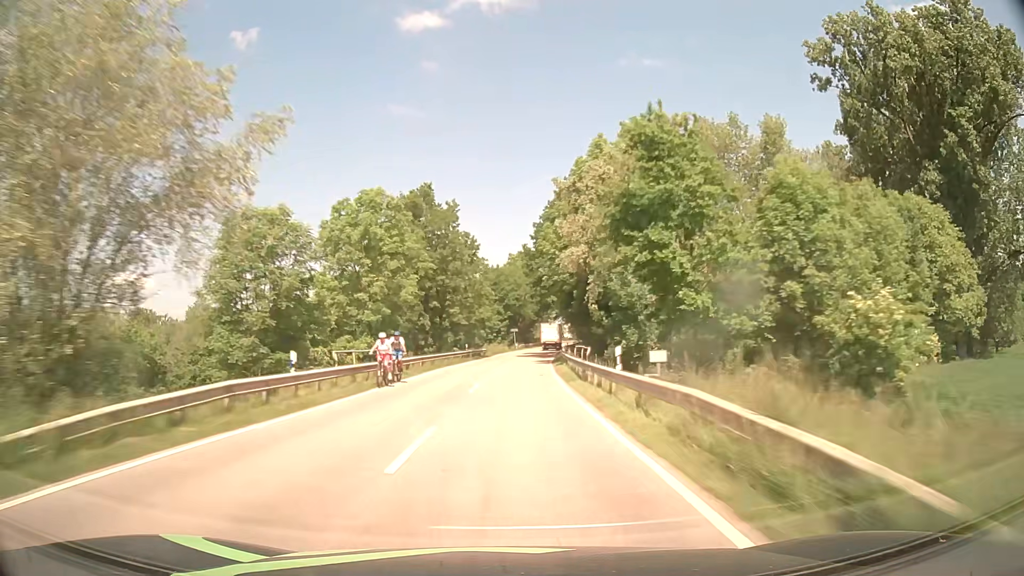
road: tertiary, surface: asphalt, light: Day
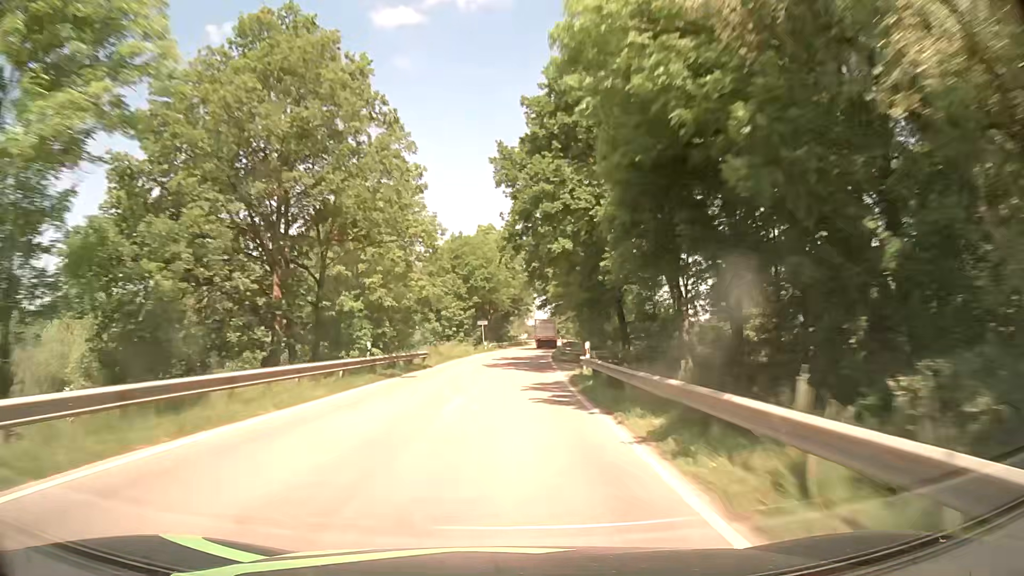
(+0.7, +31.6) m; +3°
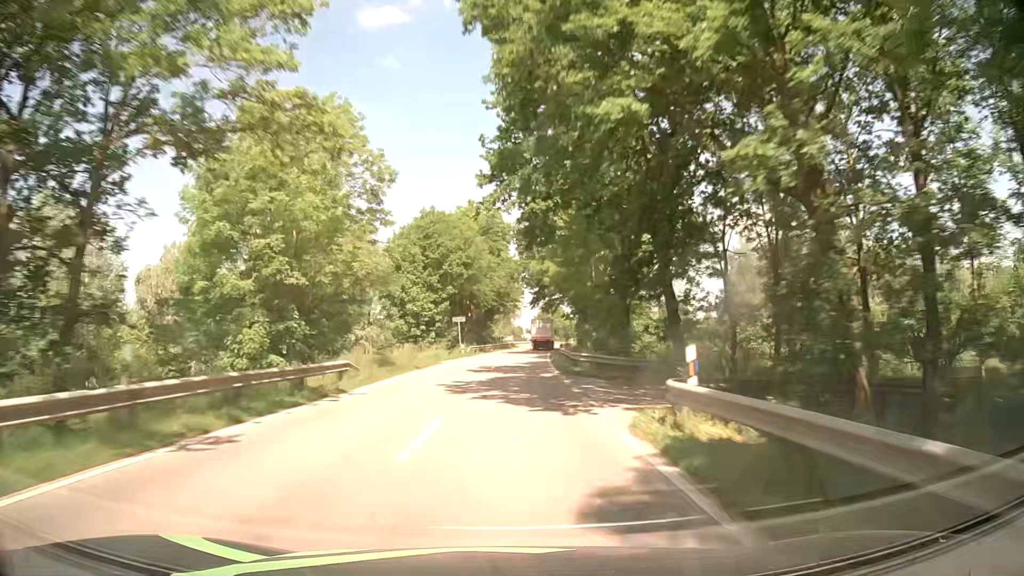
(+0.1, +15.7) m; +1°
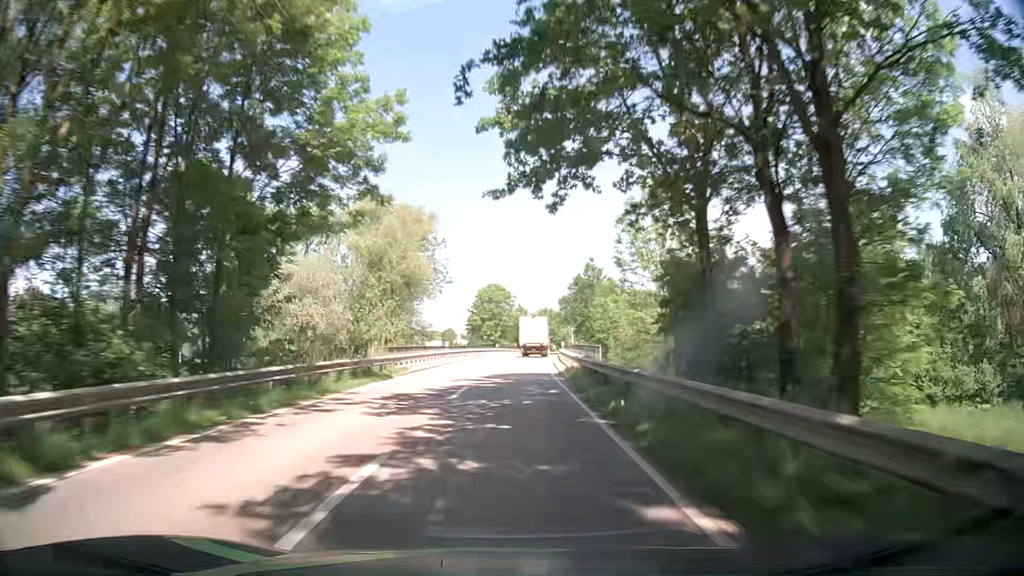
(+4.0, +75.8) m; +5°
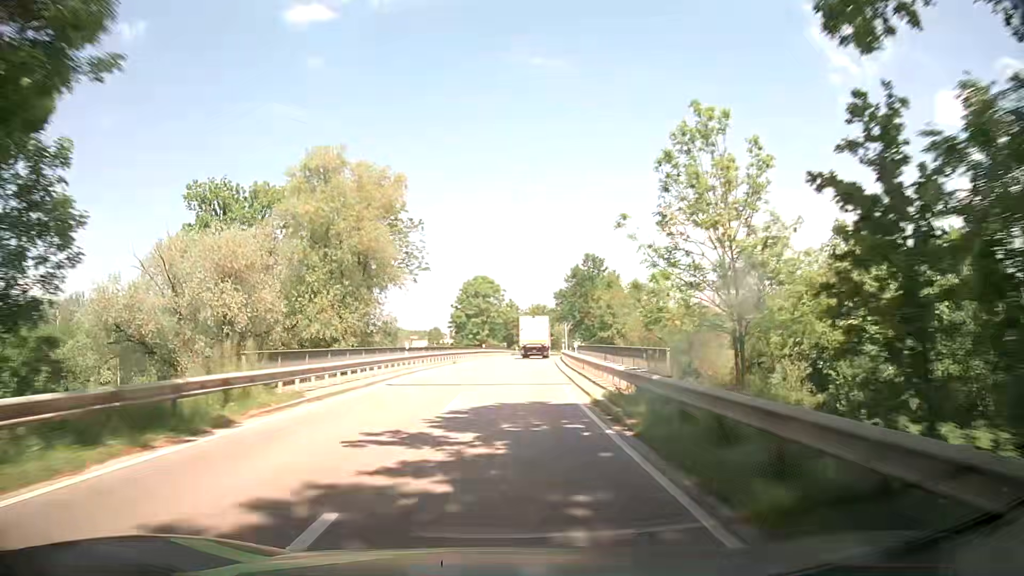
(+0.1, +14.5) m; +1°
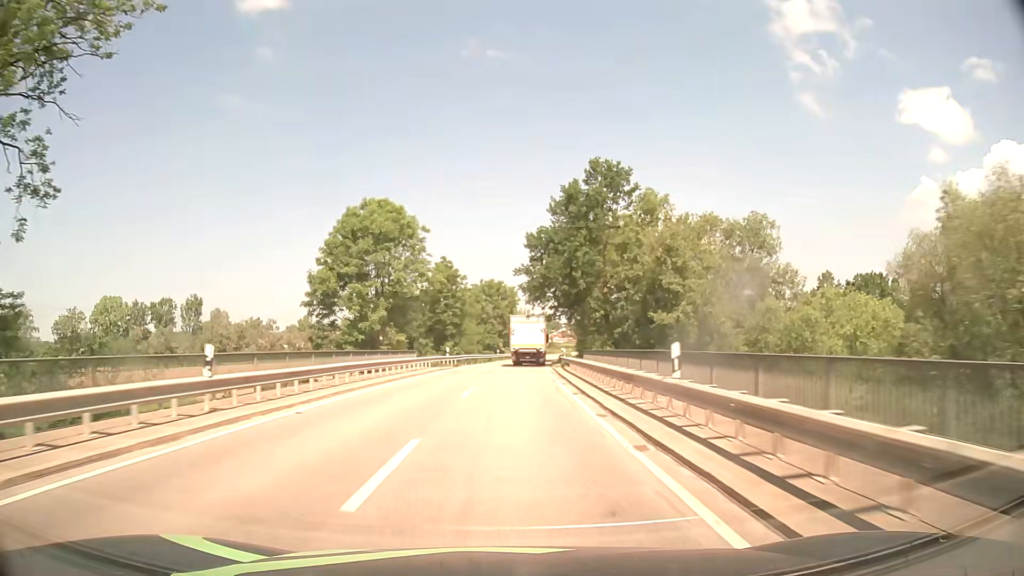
(+2.1, +55.6) m; +4°
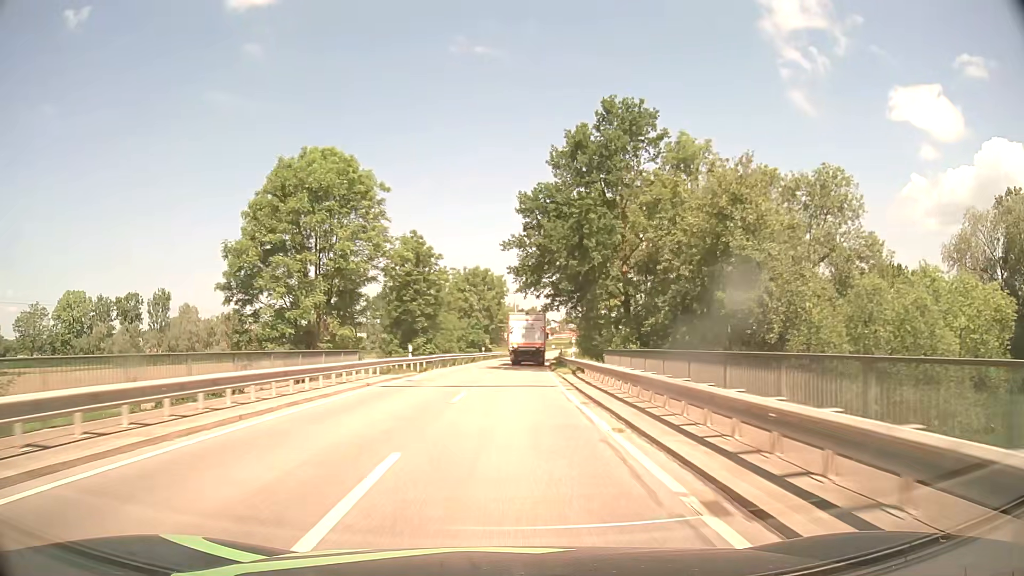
(+0.1, +13.4) m; +1°
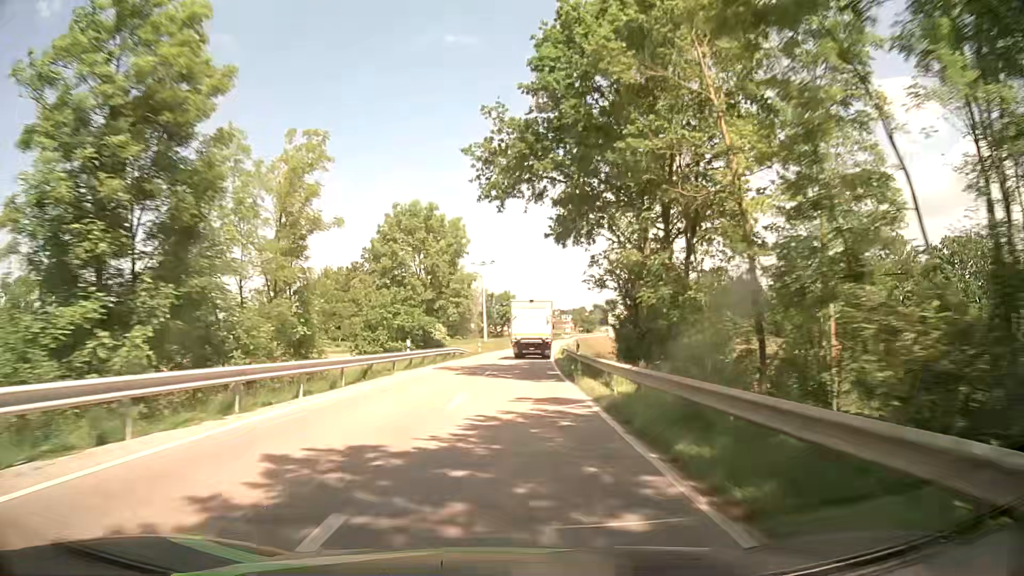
(+0.9, +38.8) m; +3°
(0, +10) (0, +20) (+1, +30) (+1, +40) (+2, +50) (+2, +60) (+3, +70) (+4, +80) (+5, +90) (+6, +100) m
